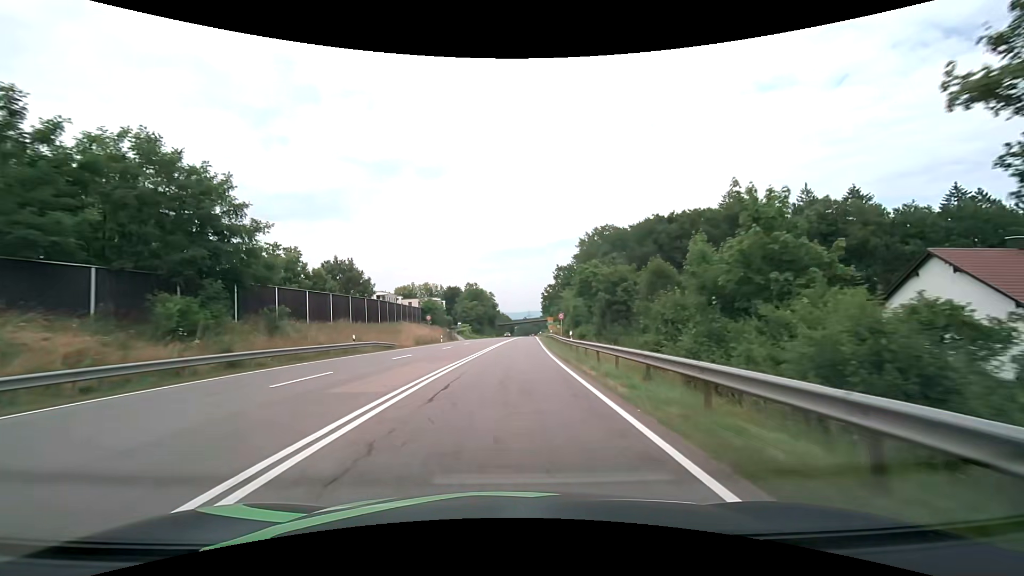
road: secondary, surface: asphalt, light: Day
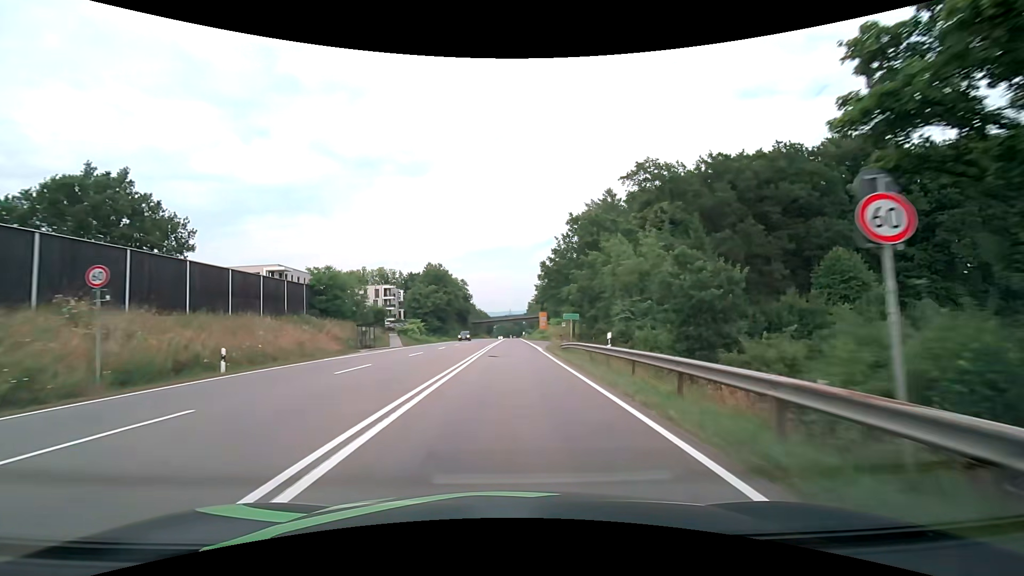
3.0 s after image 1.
(+1.2, +46.2) m; +3°
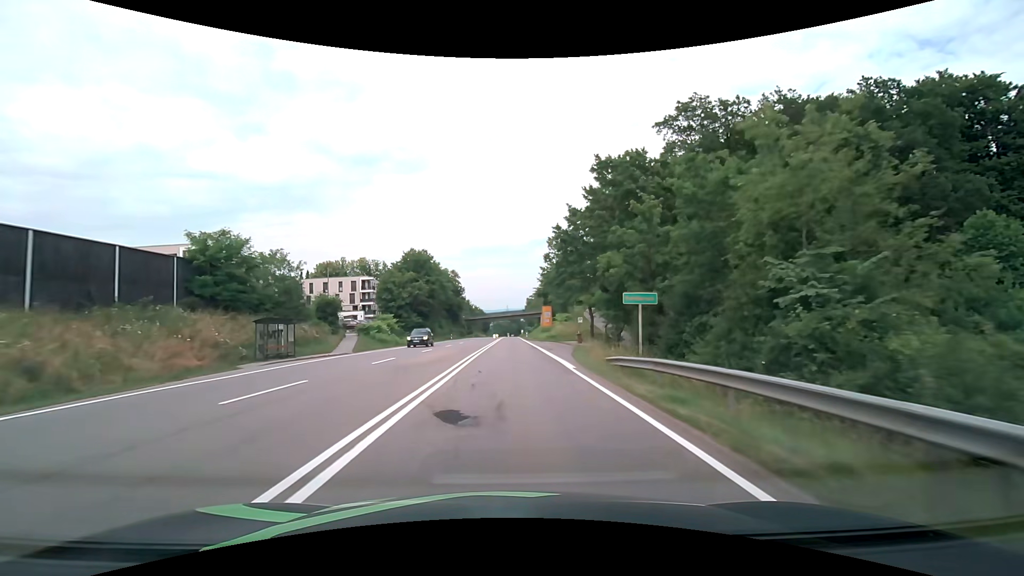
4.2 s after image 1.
(0.0, +18.4) m; 0°
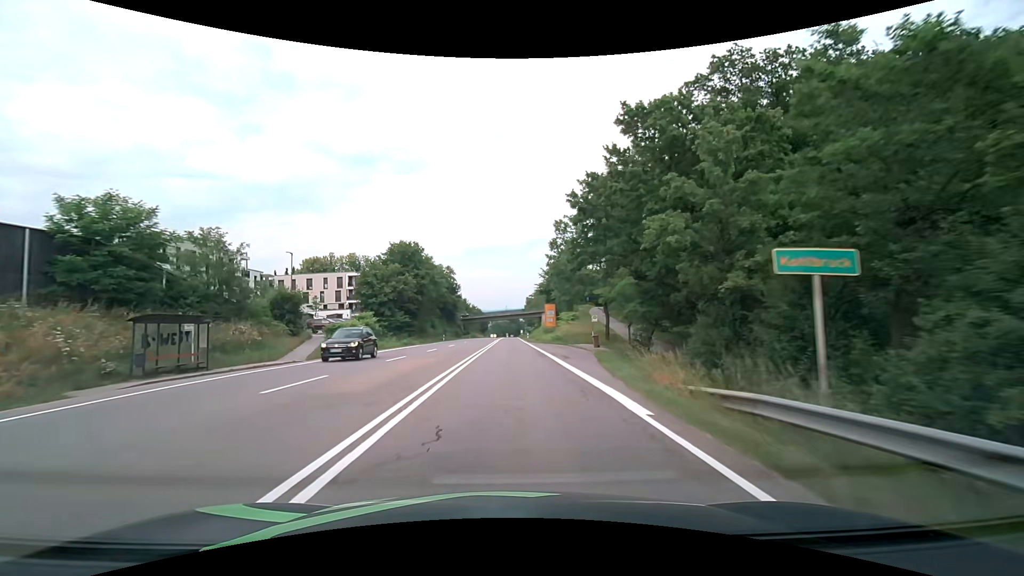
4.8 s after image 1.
(0.0, +9.2) m; 0°
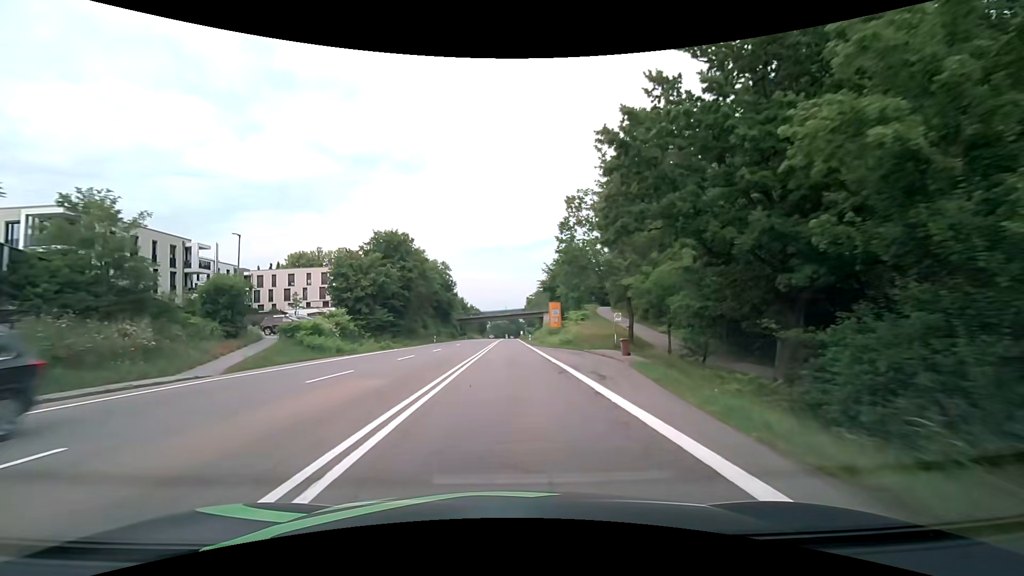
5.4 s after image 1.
(0.0, +9.2) m; 0°
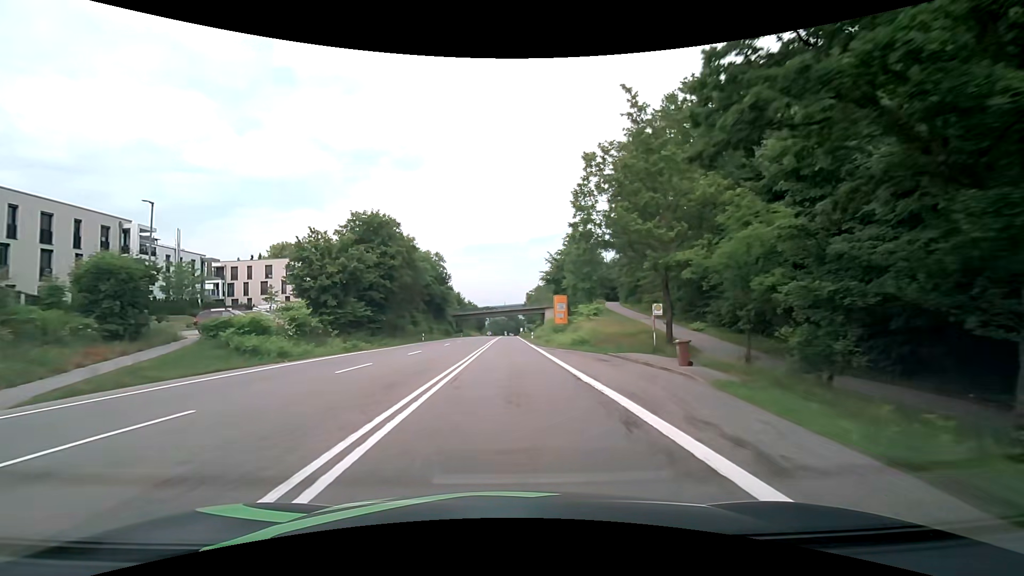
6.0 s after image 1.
(+0.1, +9.2) m; 0°
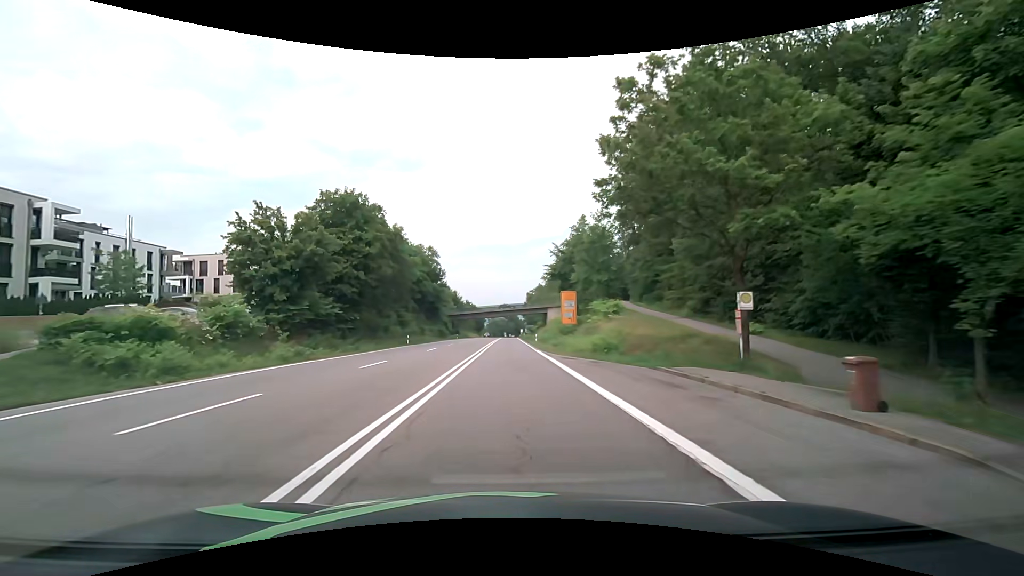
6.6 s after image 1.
(0.0, +9.2) m; 0°
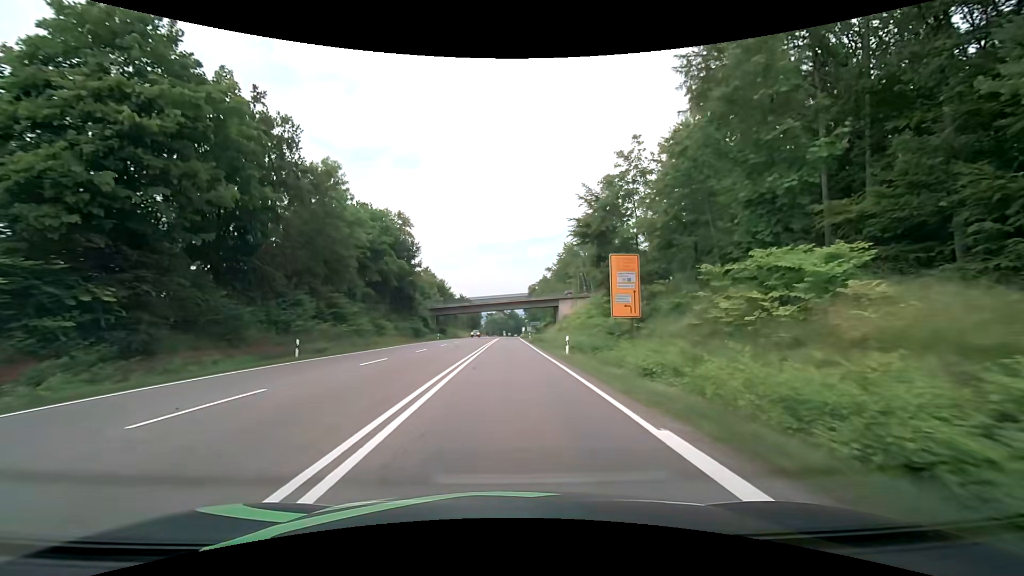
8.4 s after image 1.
(0.0, +27.6) m; 0°
(0, +10) (0, +20) (0, +30) (0, +40) (0, +50) (0, +60) (0, +70) (0, +80) (0, +90) (0, +100) m
